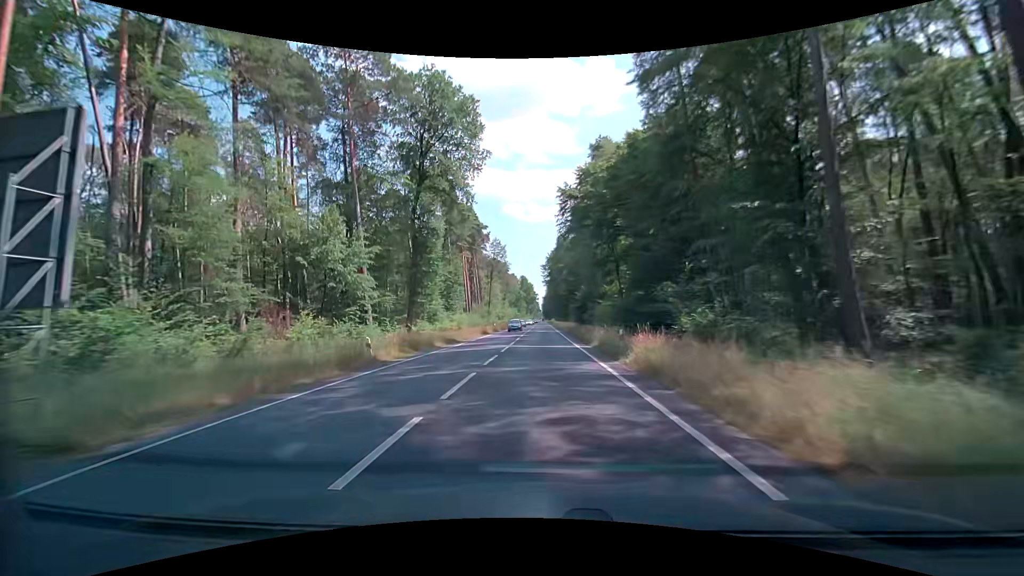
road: primary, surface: asphalt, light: Day
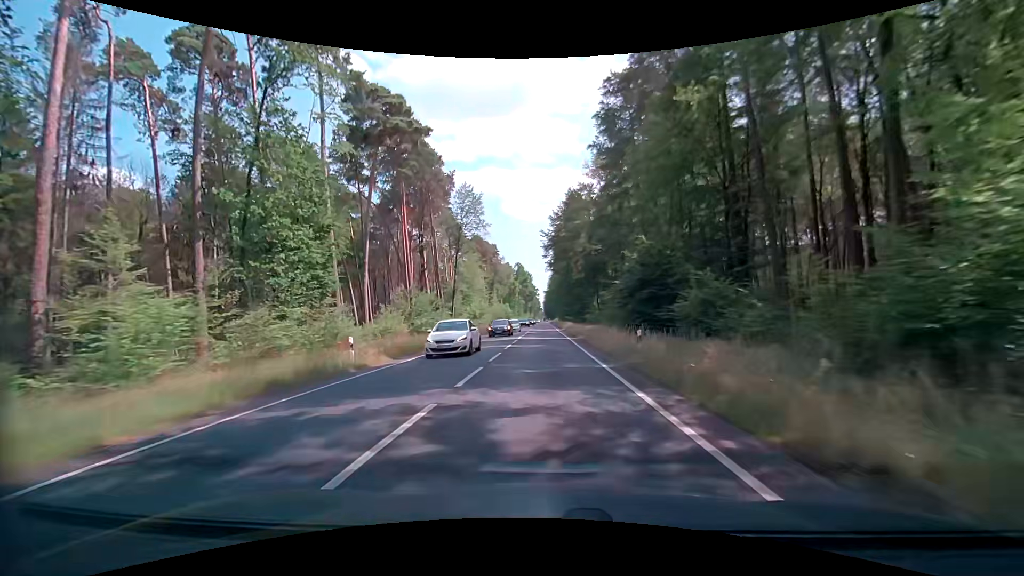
(+0.4, +53.8) m; 0°
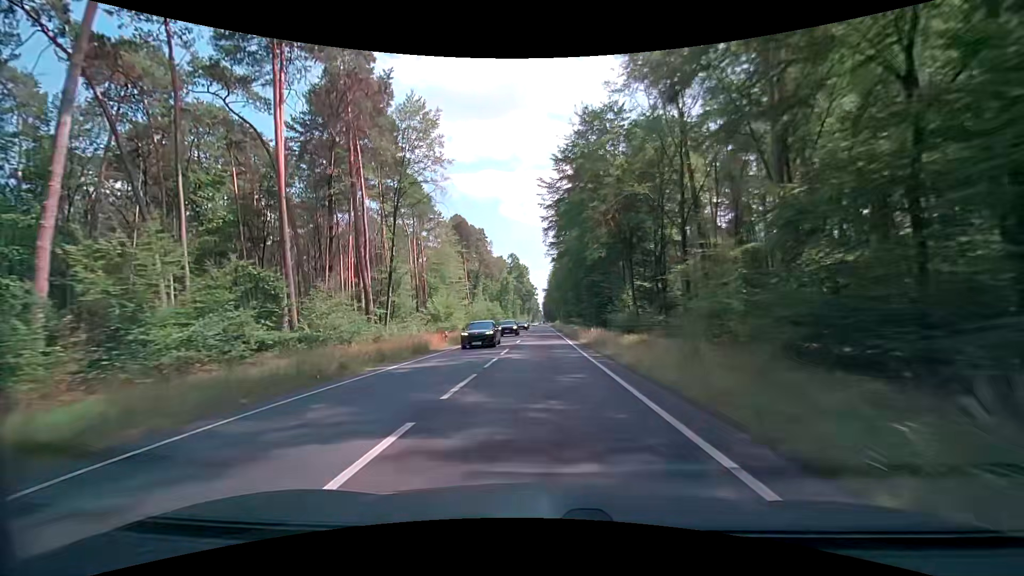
(+0.2, +32.2) m; +1°
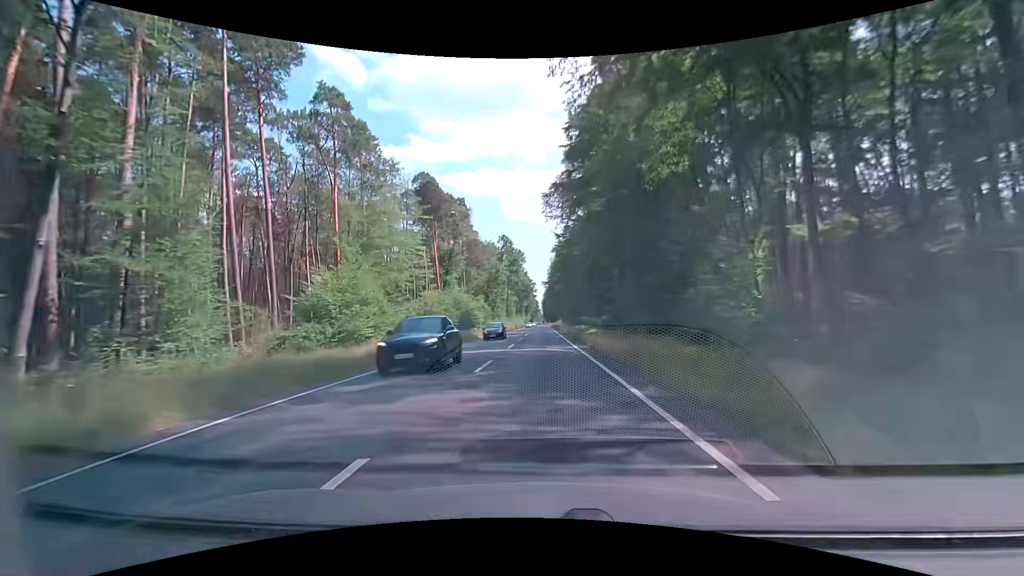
(0.0, +32.2) m; 0°
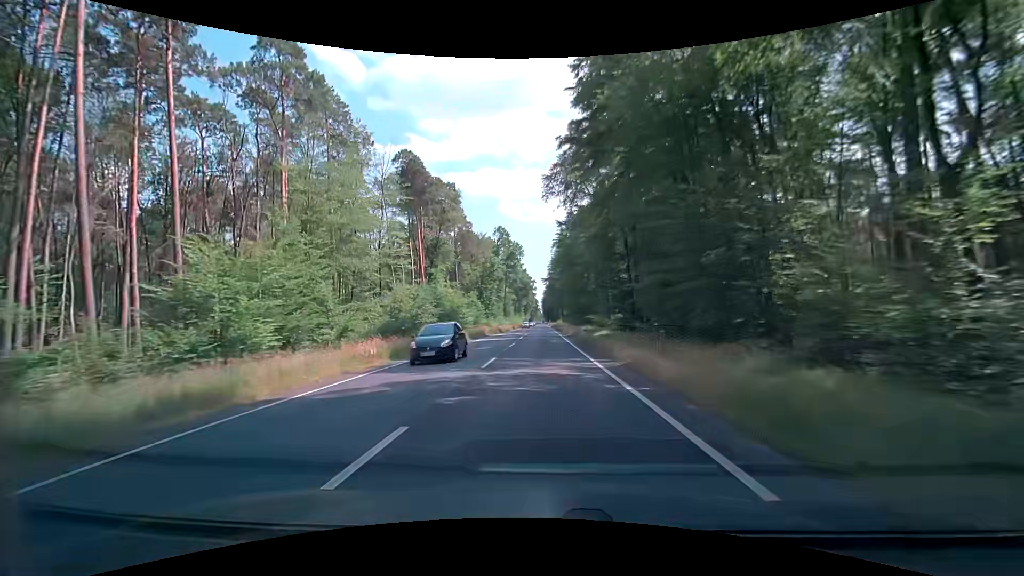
(0.0, +10.7) m; 0°
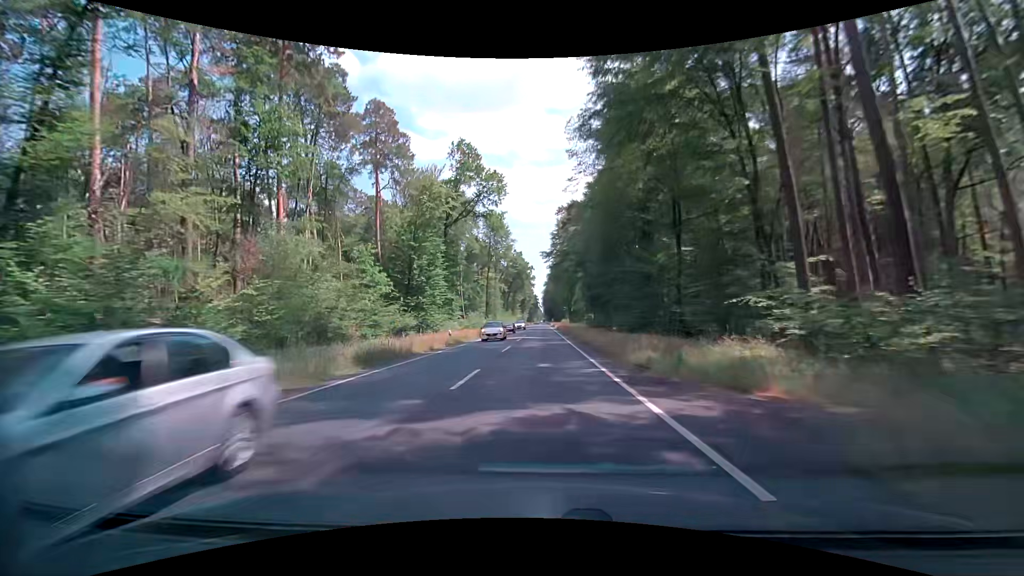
(-0.2, +53.8) m; 0°
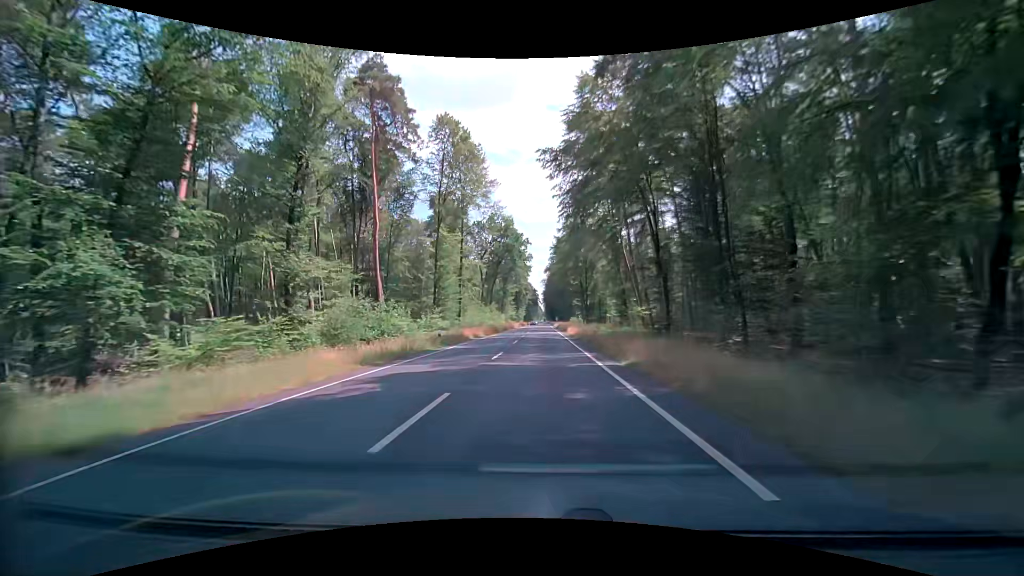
(+0.3, +53.9) m; +1°
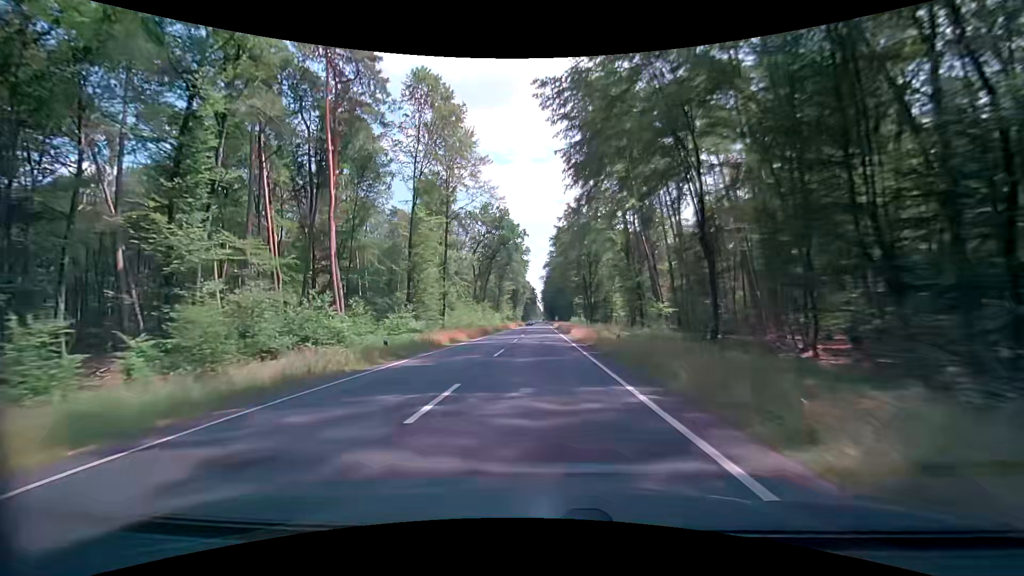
(-0.1, +10.8) m; 0°
(0, +10) (0, +20) (0, +30) (0, +40) (0, +50) (0, +60) (0, +70) (0, +80) (0, +90) (0, +100) m
